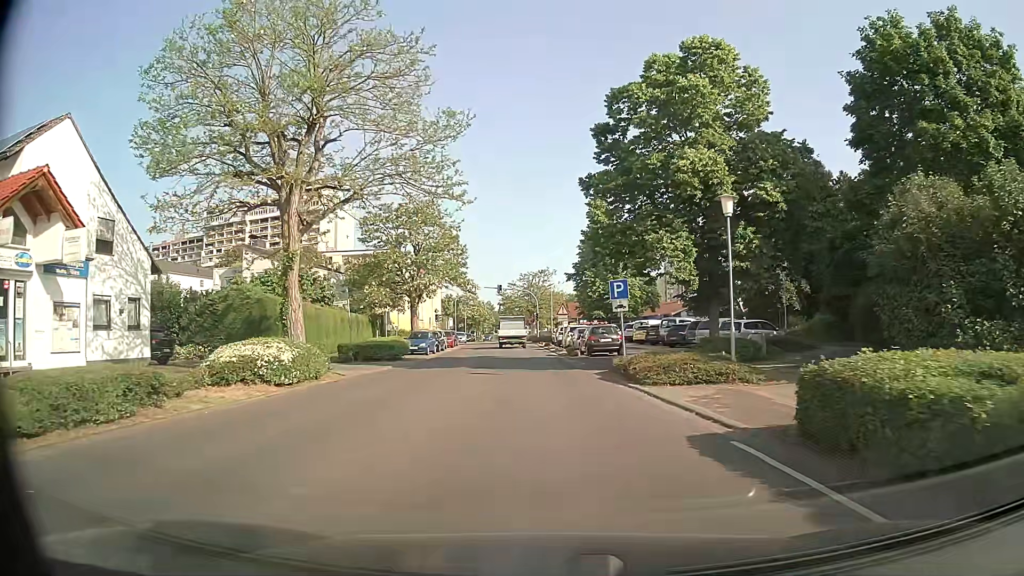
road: tertiary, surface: asphalt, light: Day
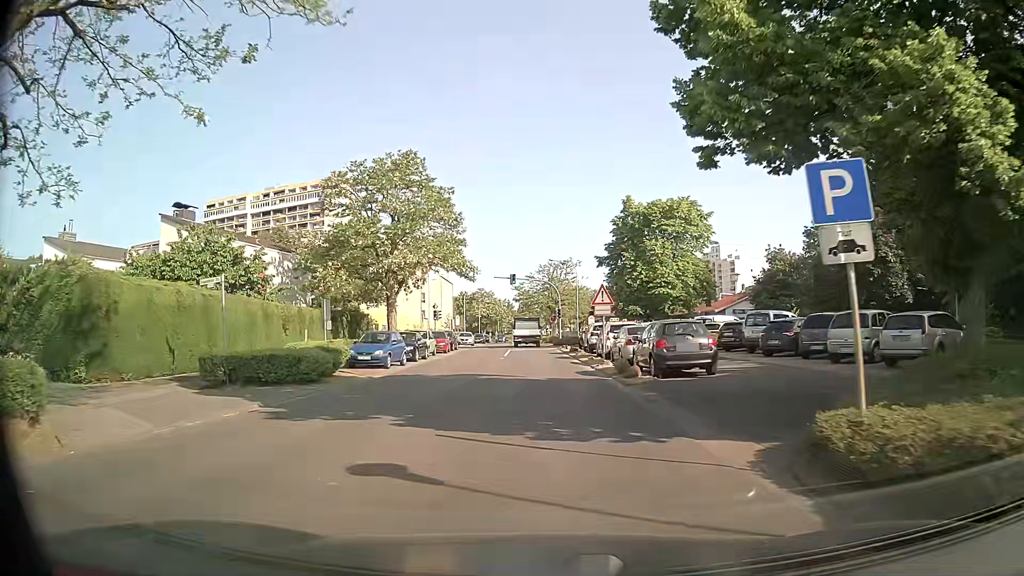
(-0.2, +14.8) m; -2°
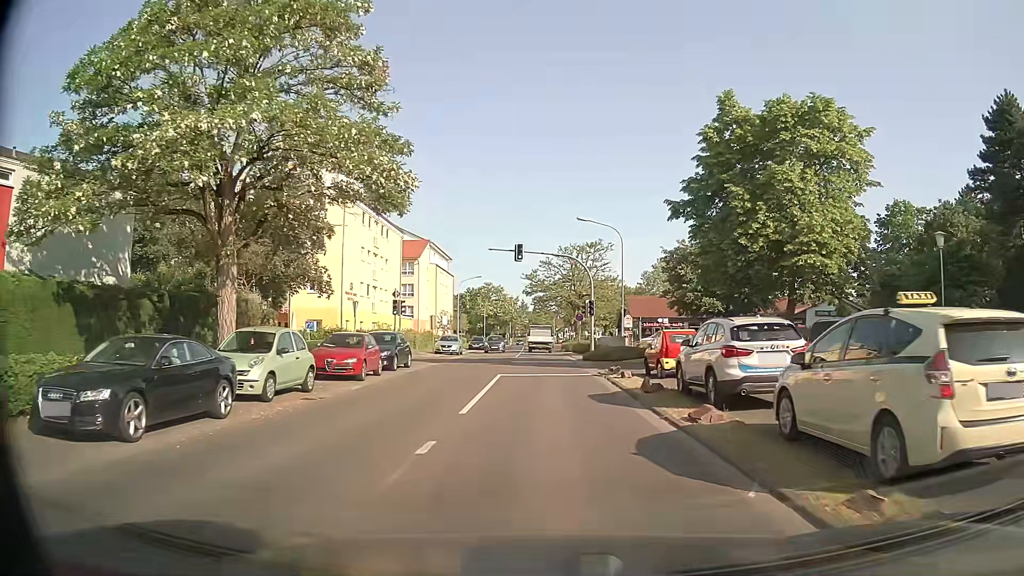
(-0.4, +23.6) m; -1°
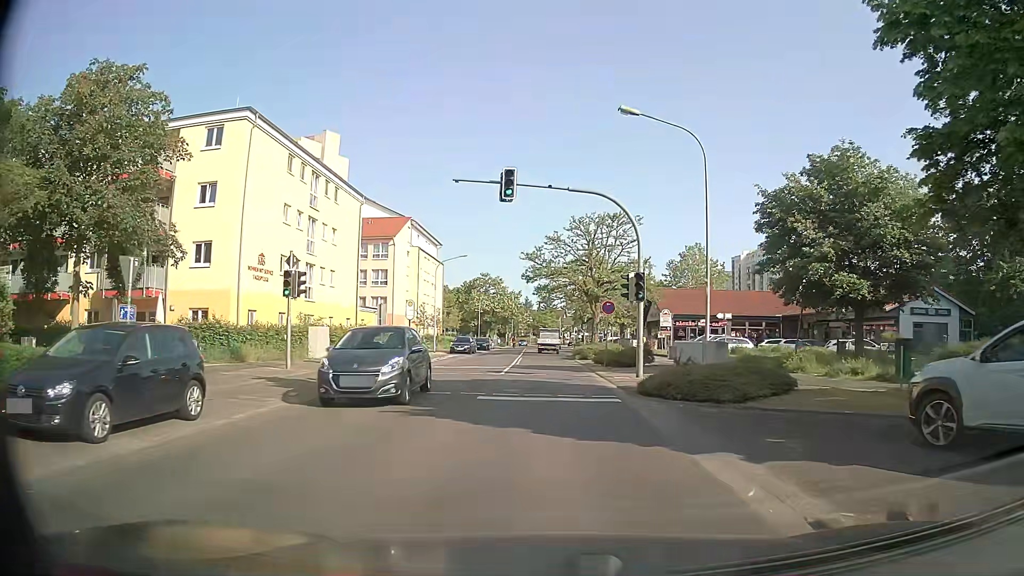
(-0.2, +18.3) m; -1°
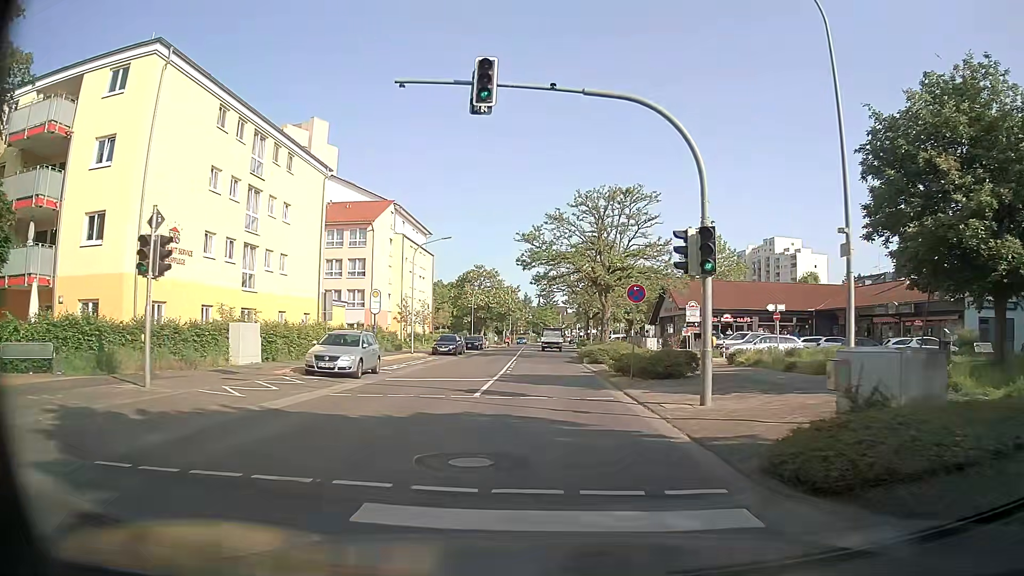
(0.0, +9.0) m; 0°
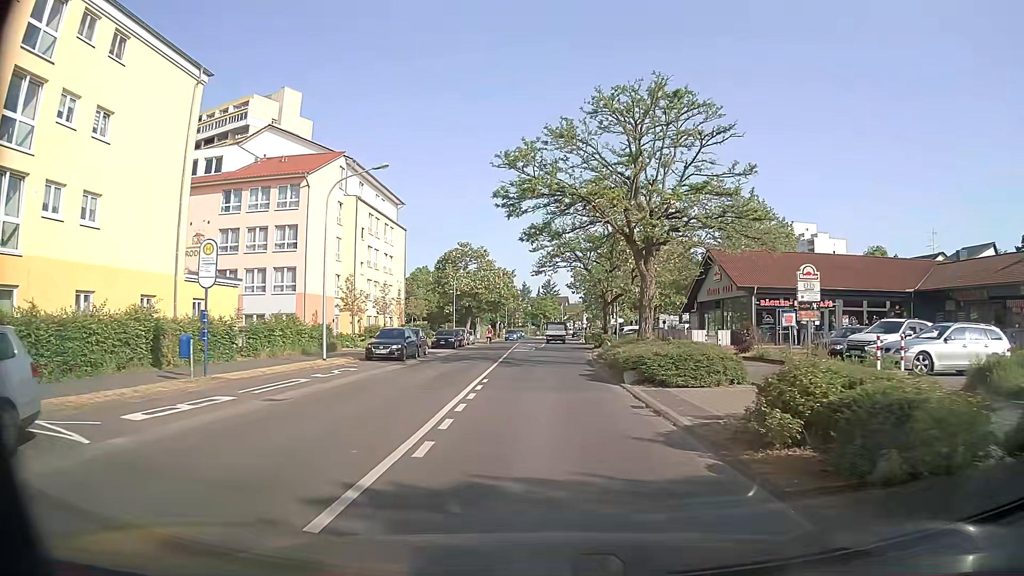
(-0.1, +18.1) m; -1°
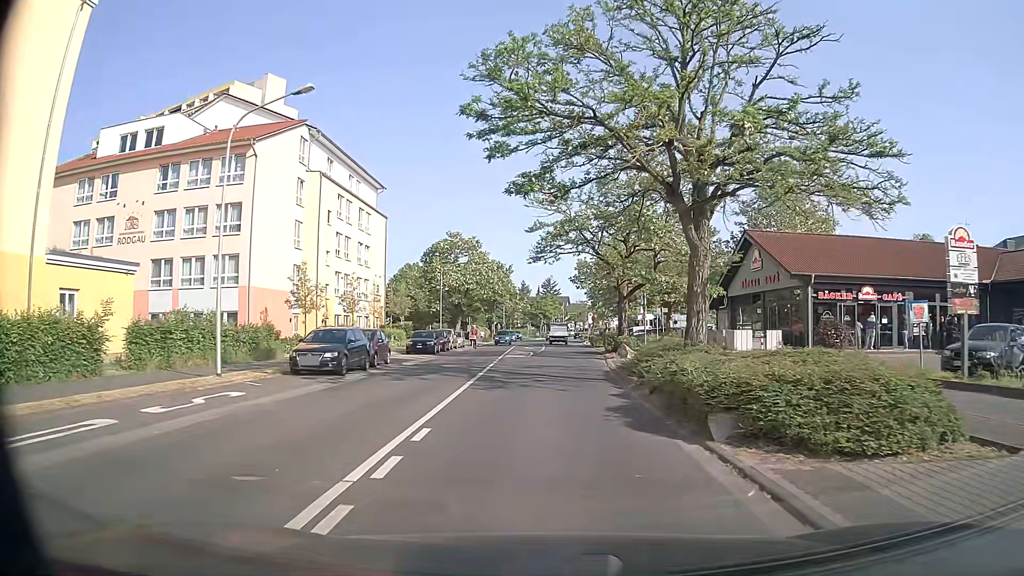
(0.0, +9.2) m; 0°
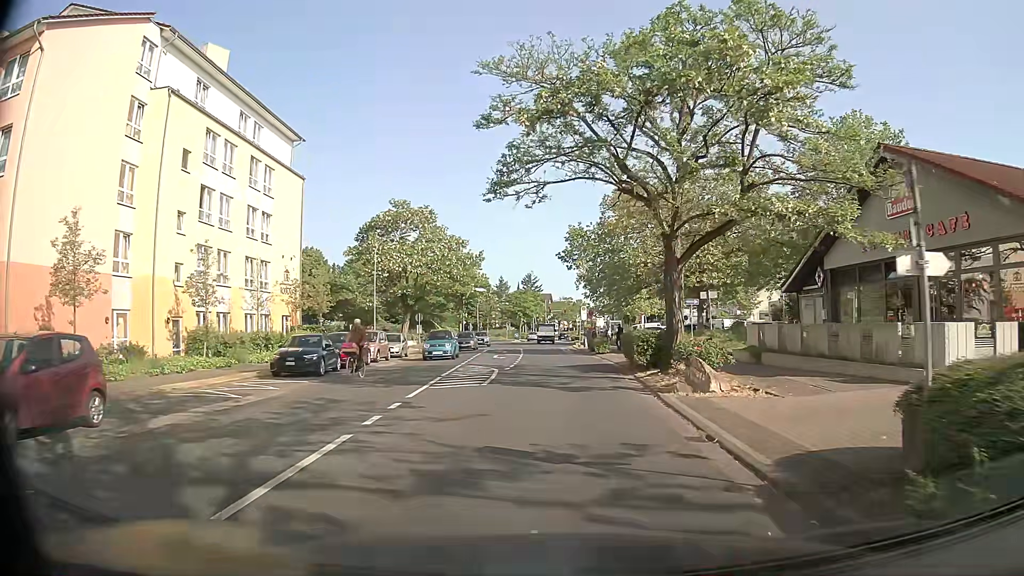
(+0.1, +18.8) m; +1°
(0, +10) (0, +20) (0, +30) (0, +40) (0, +50) (0, +60) (+1, +70) (+1, +80) (+1, +90) (+2, +100) m
